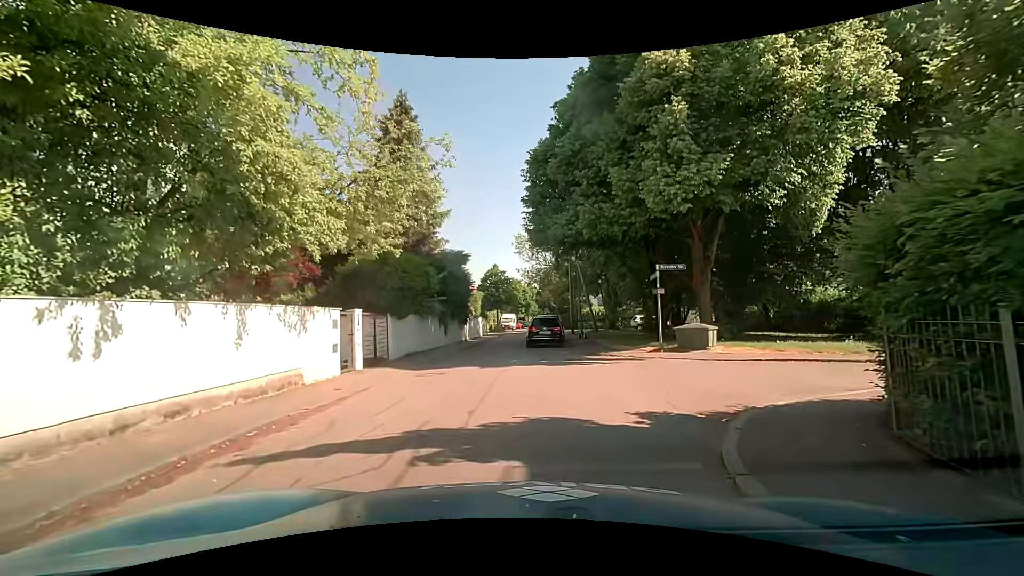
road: residential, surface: asphalt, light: Day
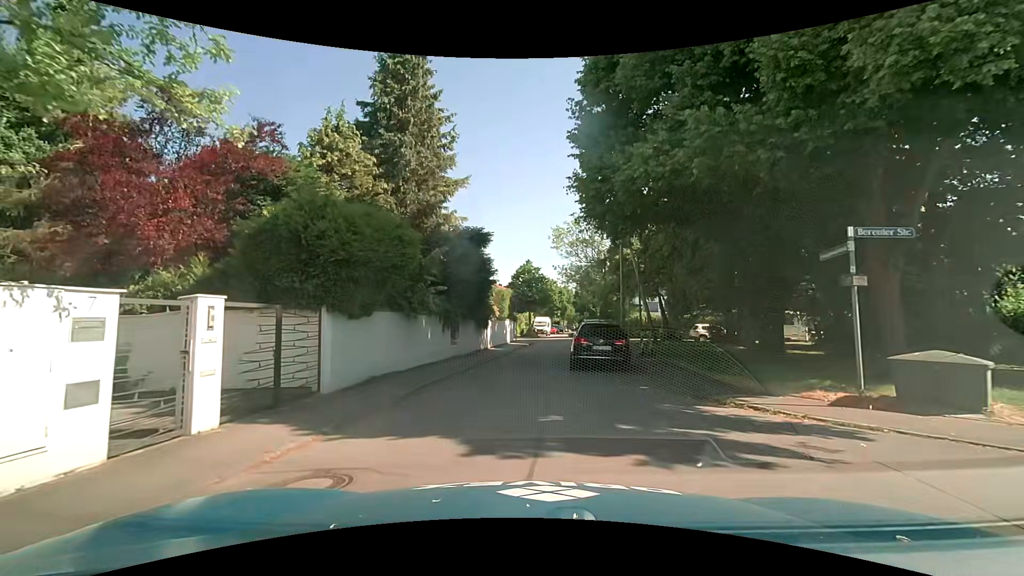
(-0.1, +8.9) m; -3°
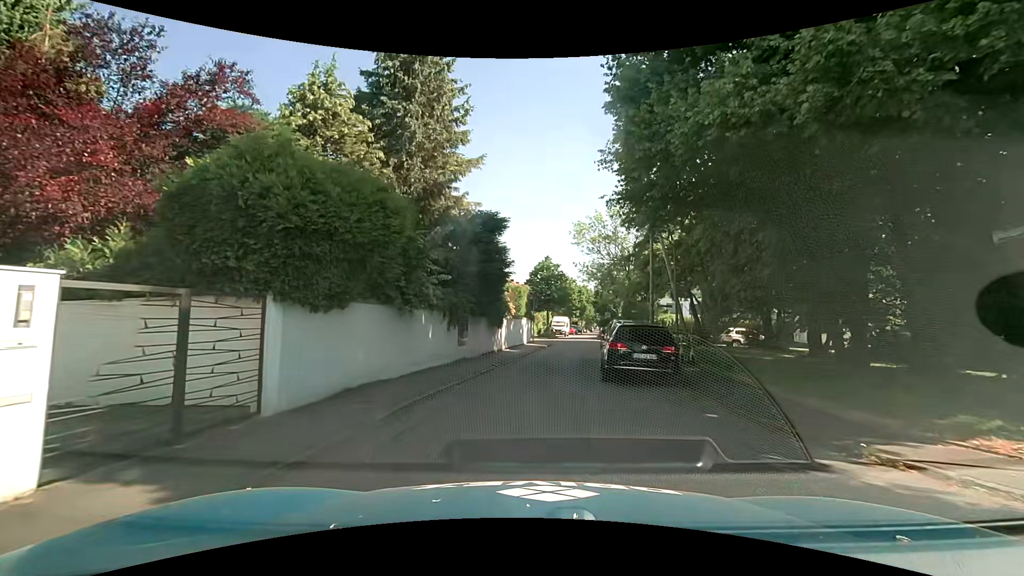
(-0.1, +3.1) m; -2°
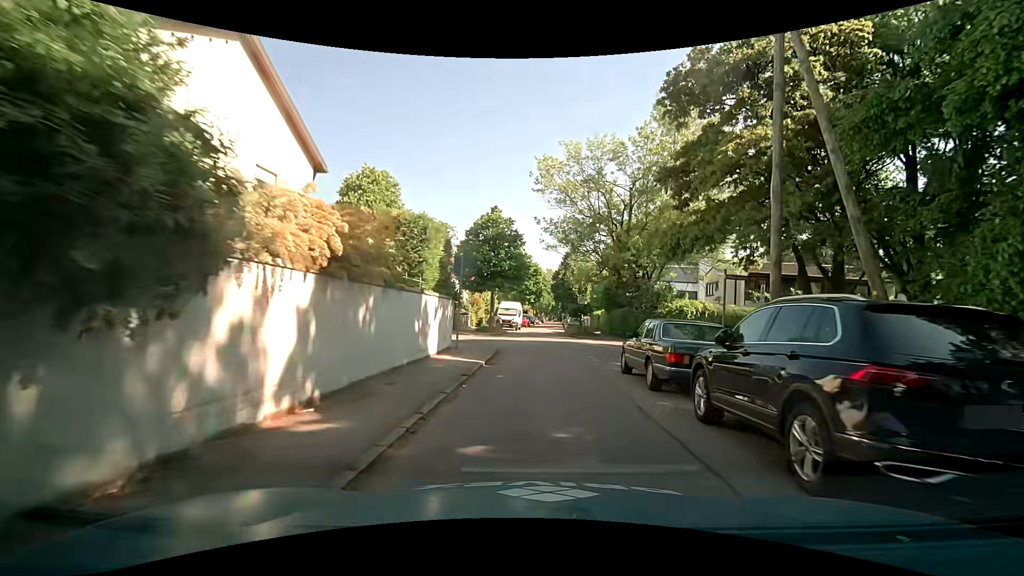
(+0.6, +20.8) m; +6°
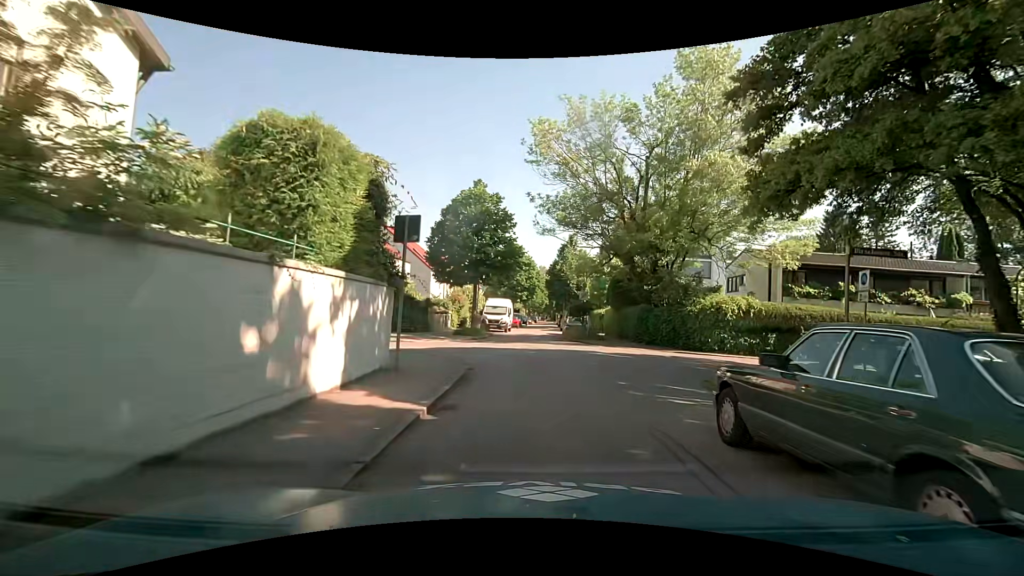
(+0.1, +6.9) m; +2°
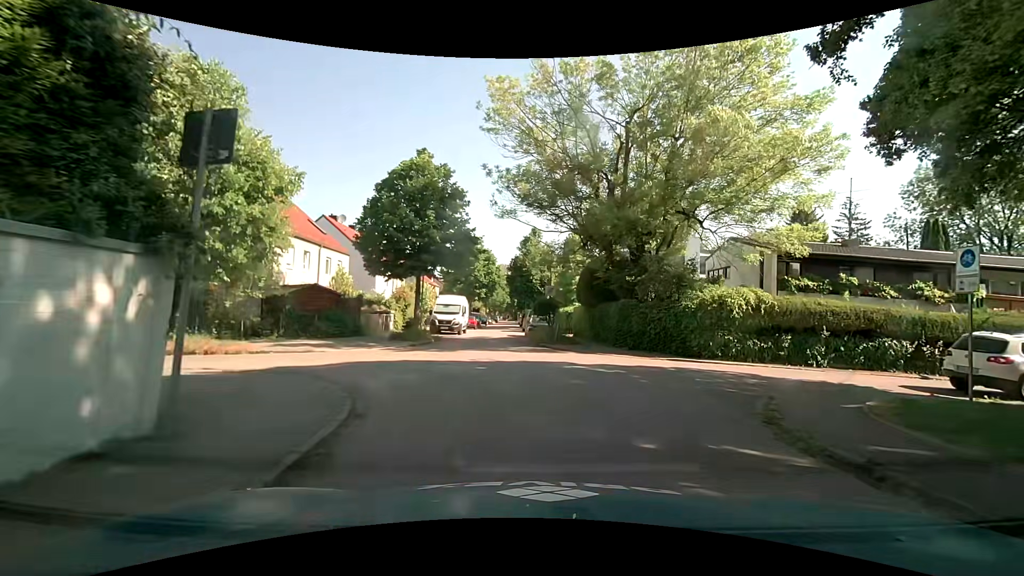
(+0.1, +5.2) m; +4°
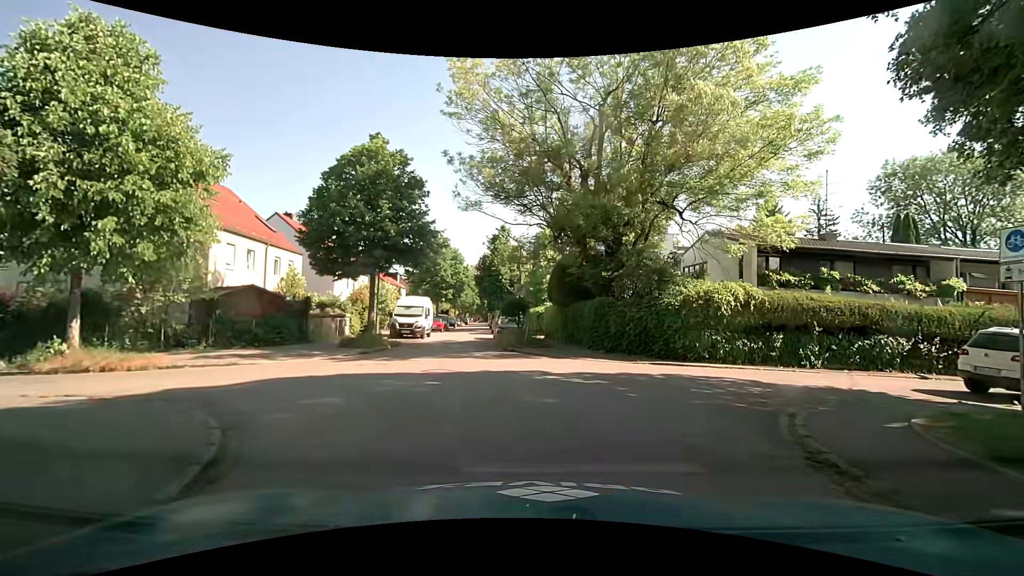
(+0.1, +2.1) m; +2°
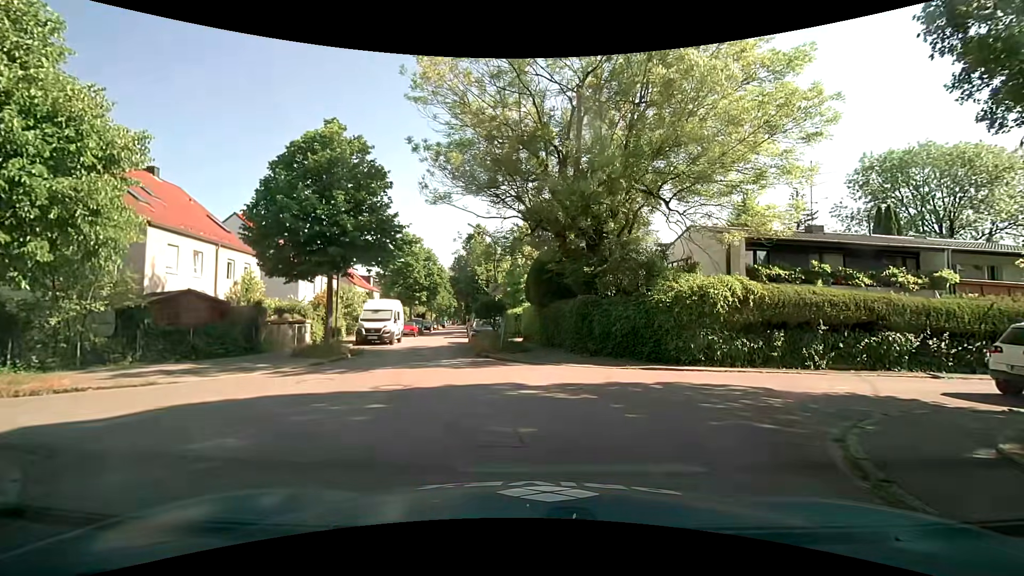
(+0.1, +1.9) m; +4°
(-1, +10) (-4, +20) (-6, +29) (-7, +39) (-9, +49) (-10, +59) (-12, +69) (-13, +79) (-15, +89) (-16, +99) m
